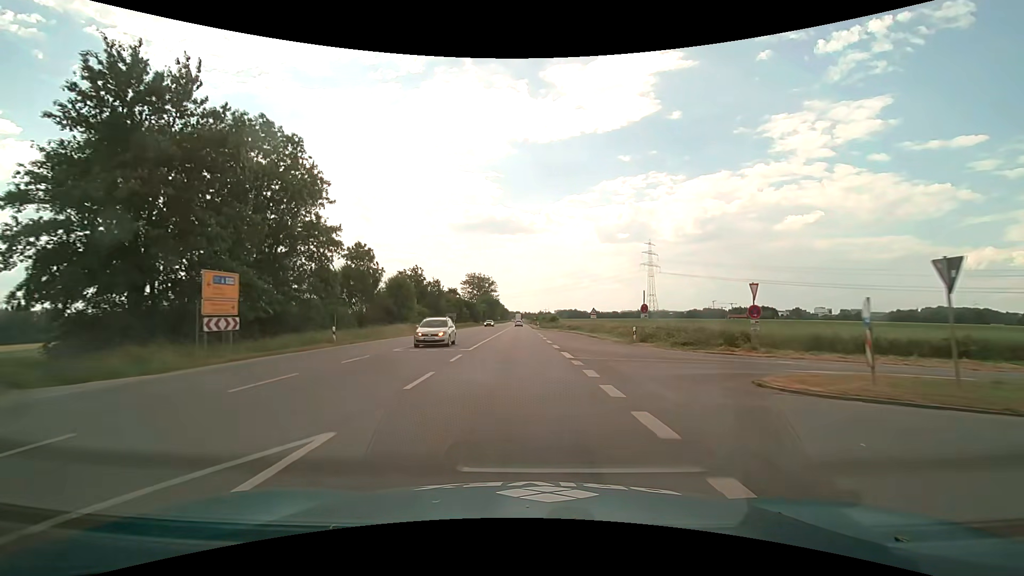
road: primary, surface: asphalt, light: Day
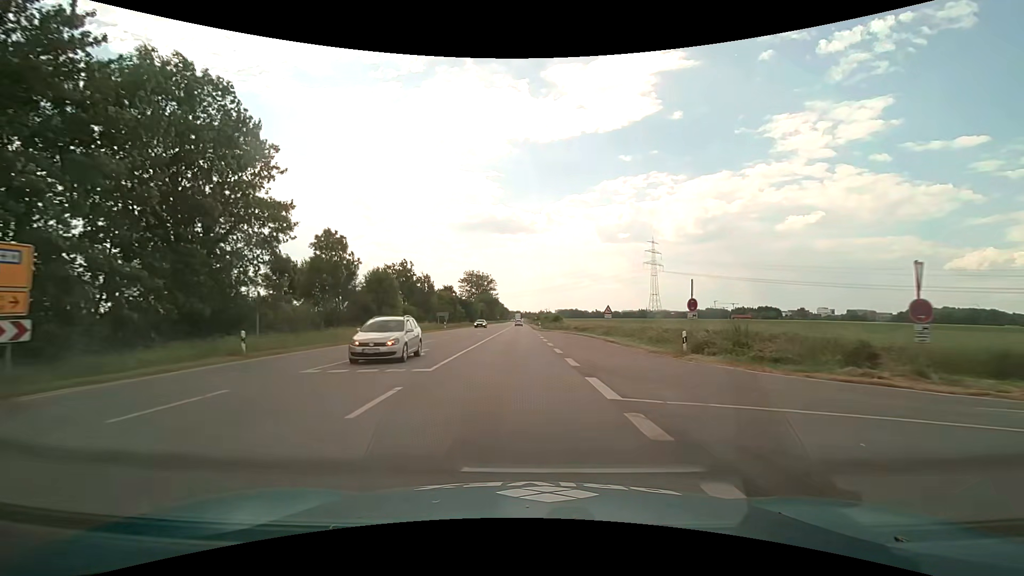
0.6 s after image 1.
(0.0, +9.1) m; 0°
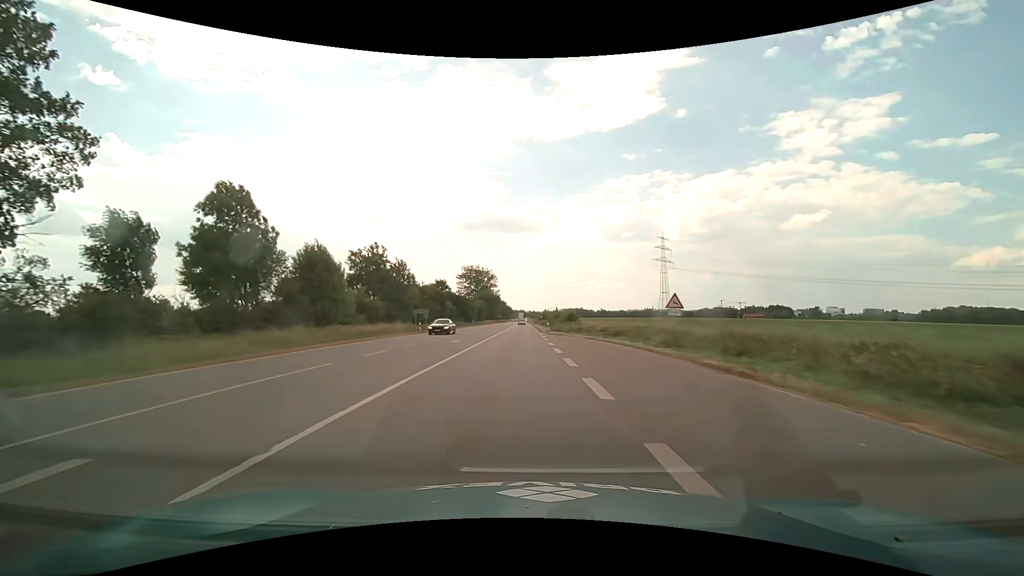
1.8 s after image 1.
(0.0, +18.2) m; 0°
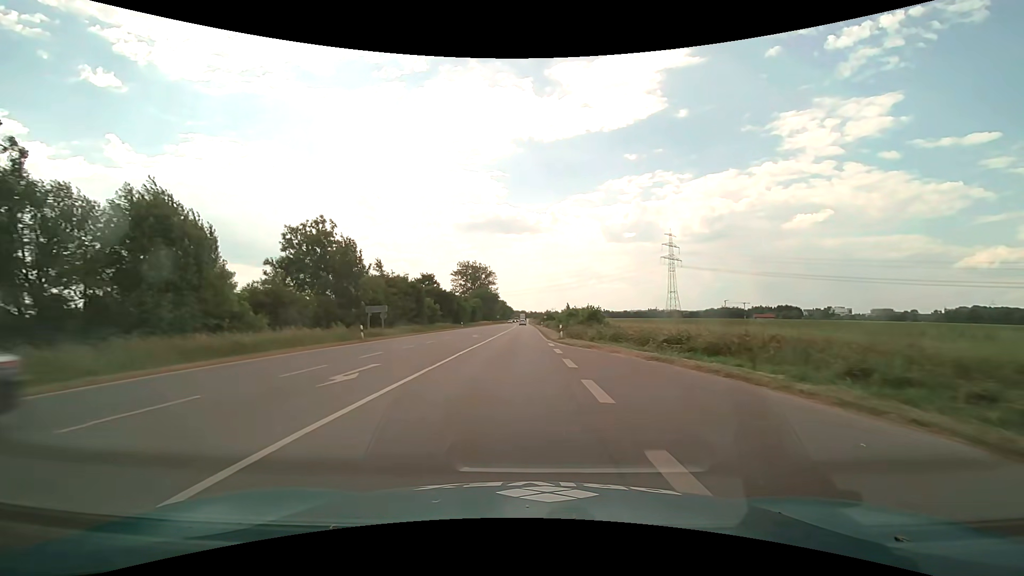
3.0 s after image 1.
(-0.1, +18.4) m; 0°
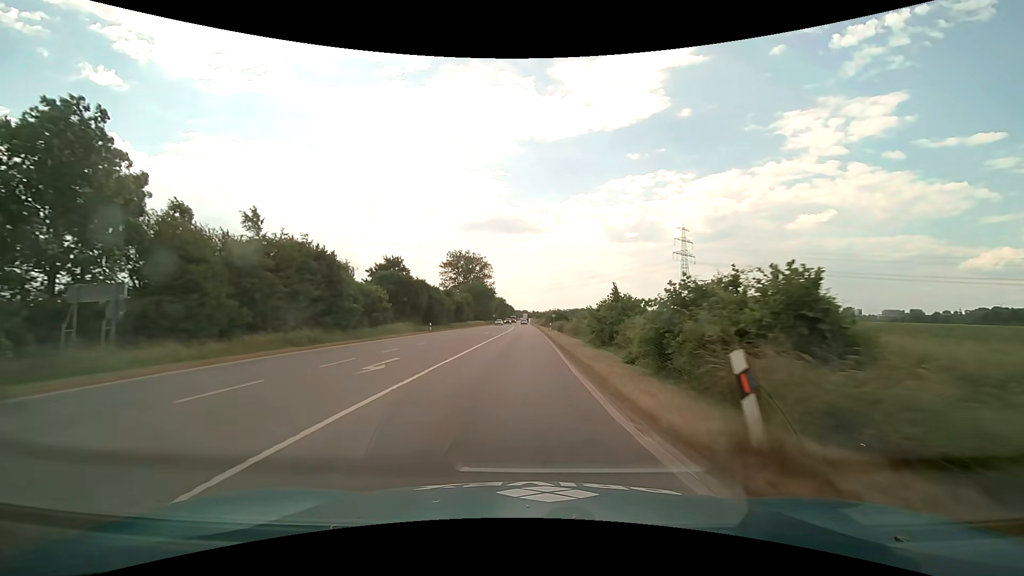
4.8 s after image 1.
(-0.1, +27.7) m; 0°
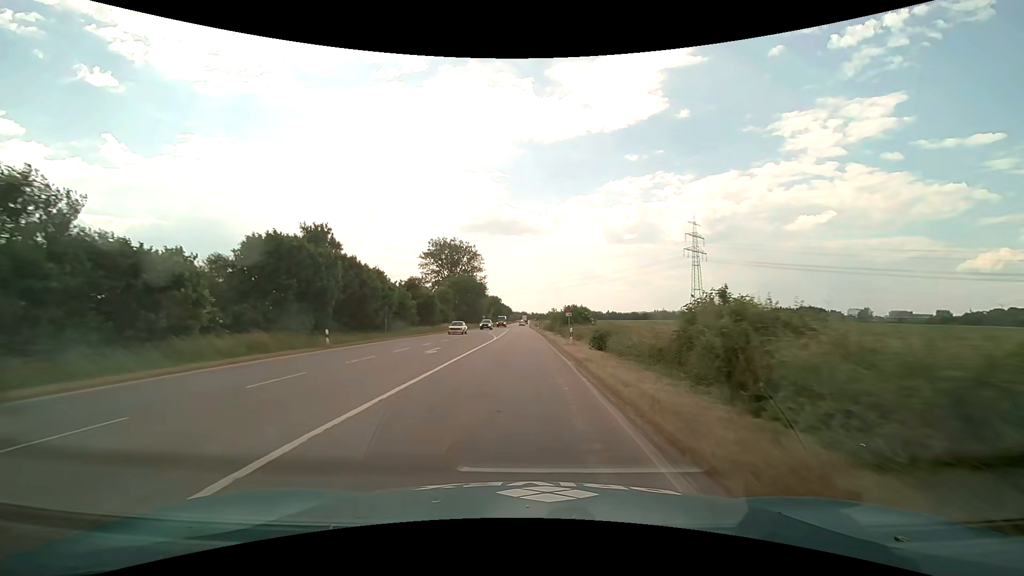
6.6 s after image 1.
(0.0, +28.0) m; 0°
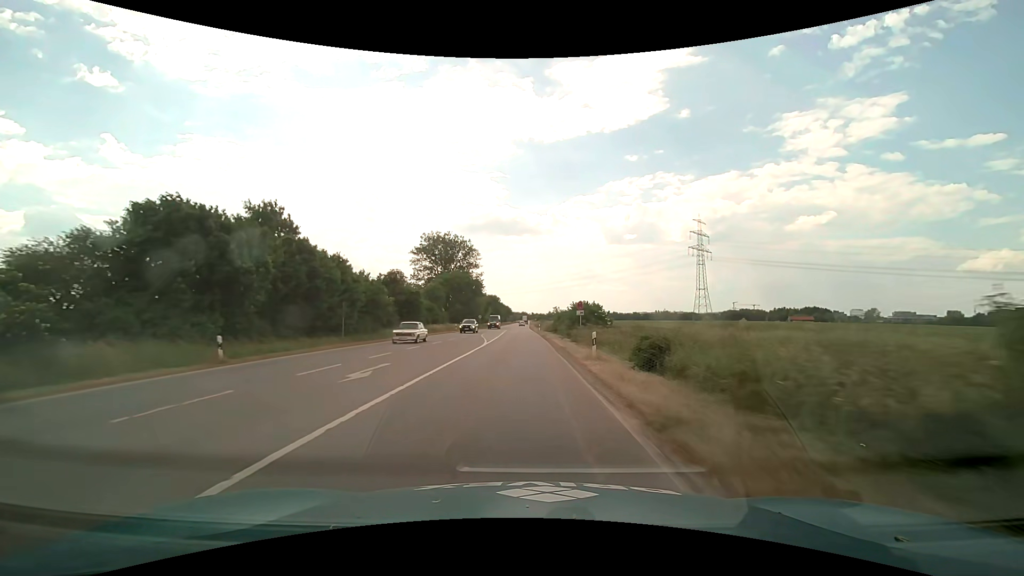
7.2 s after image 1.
(0.0, +9.4) m; 0°
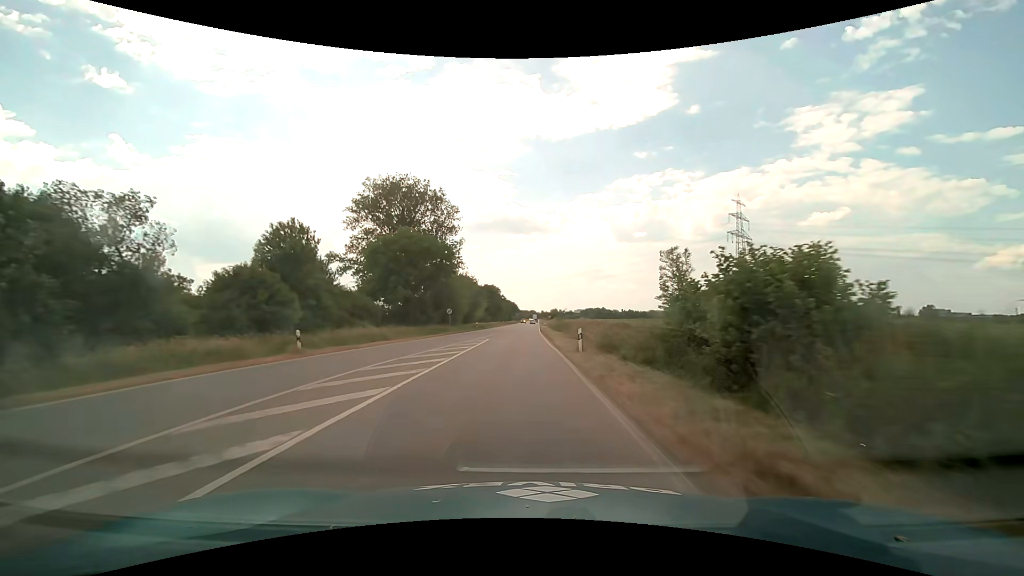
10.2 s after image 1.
(-0.1, +48.0) m; -1°
(0, +10) (0, +20) (0, +30) (0, +40) (0, +50) (0, +60) (0, +70) (0, +80) (0, +90) (0, +100) m
